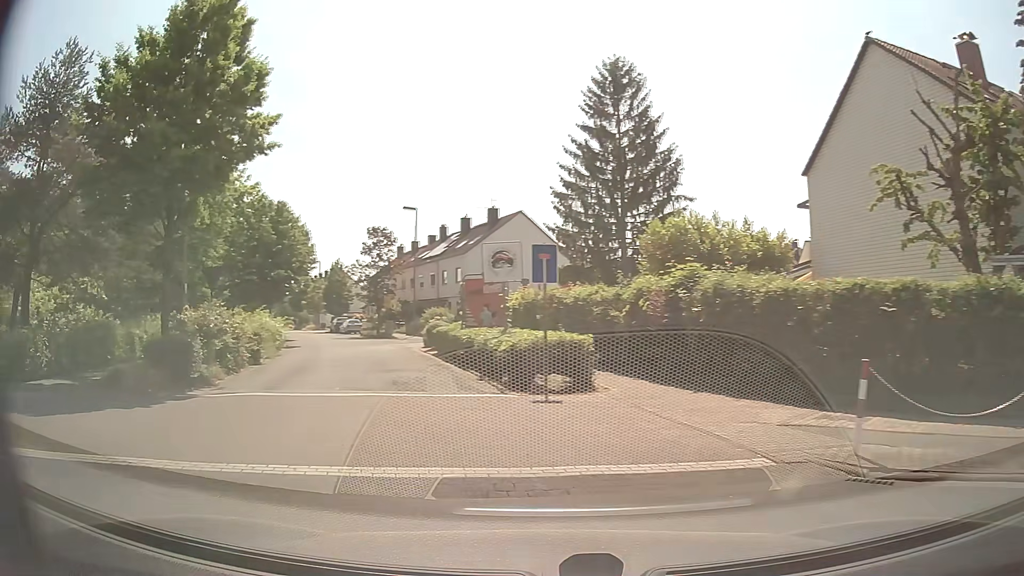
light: Day
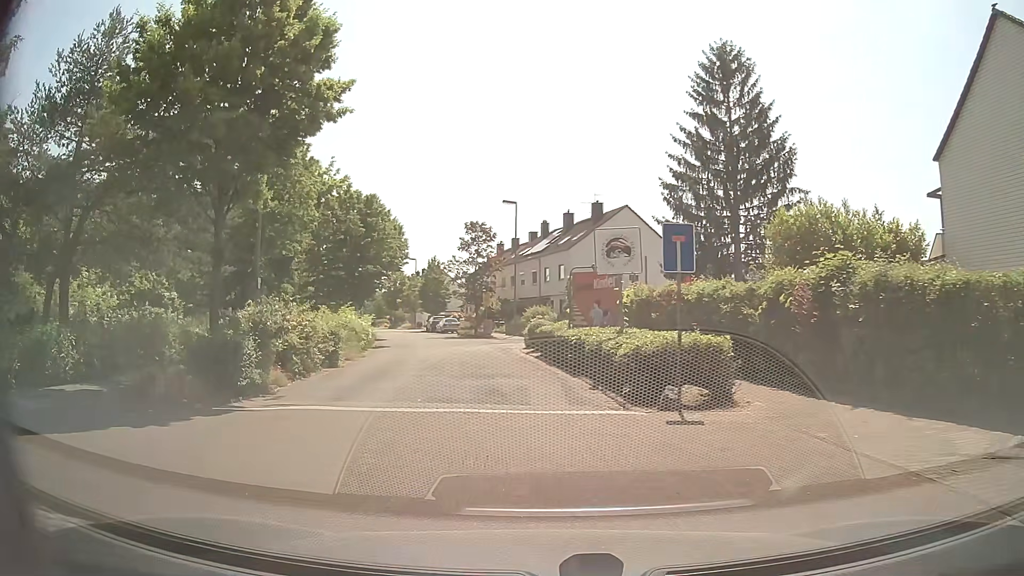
(-0.3, +2.6) m; -9°
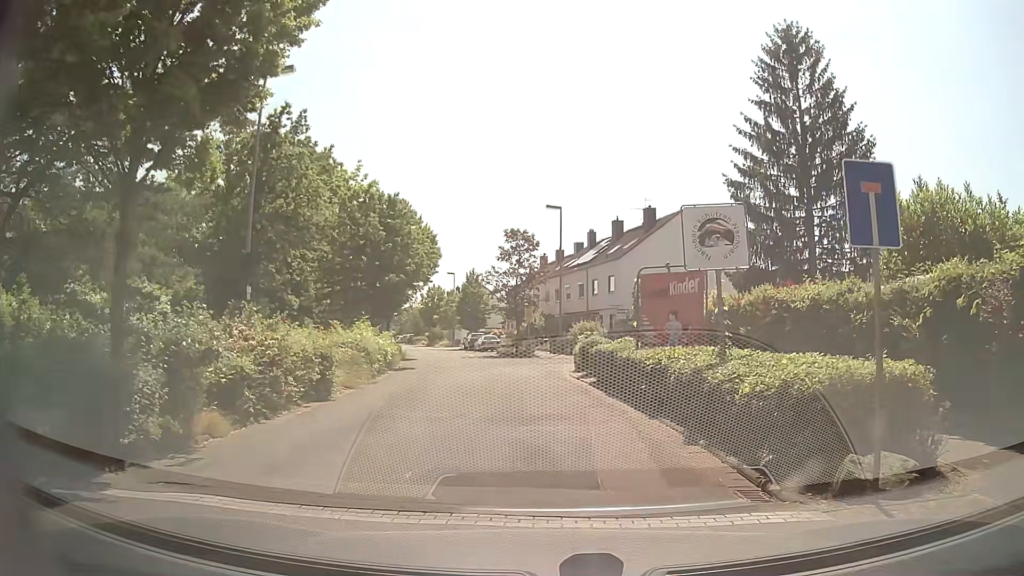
(-0.2, +4.9) m; -4°
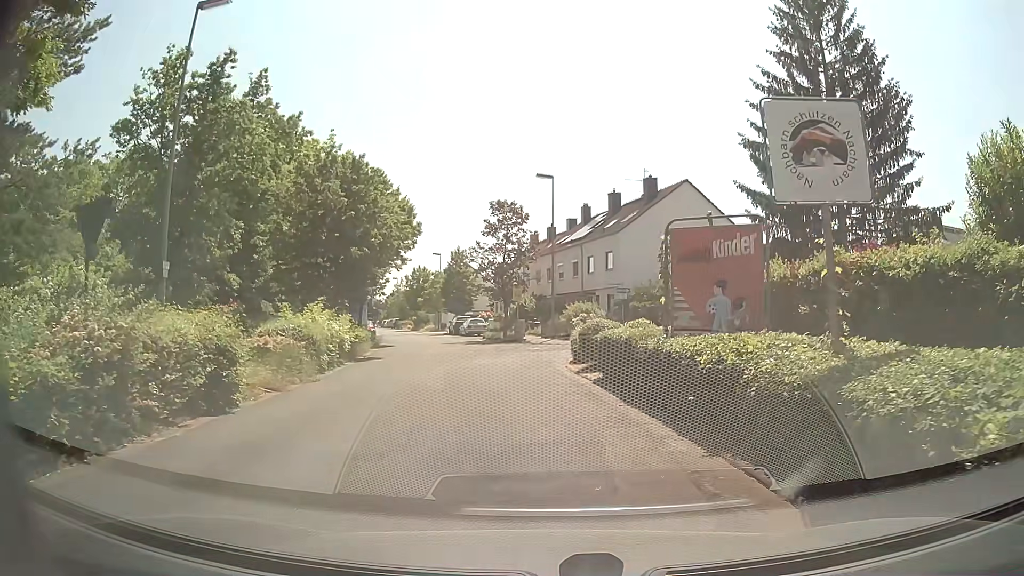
(+0.1, +4.6) m; +2°
